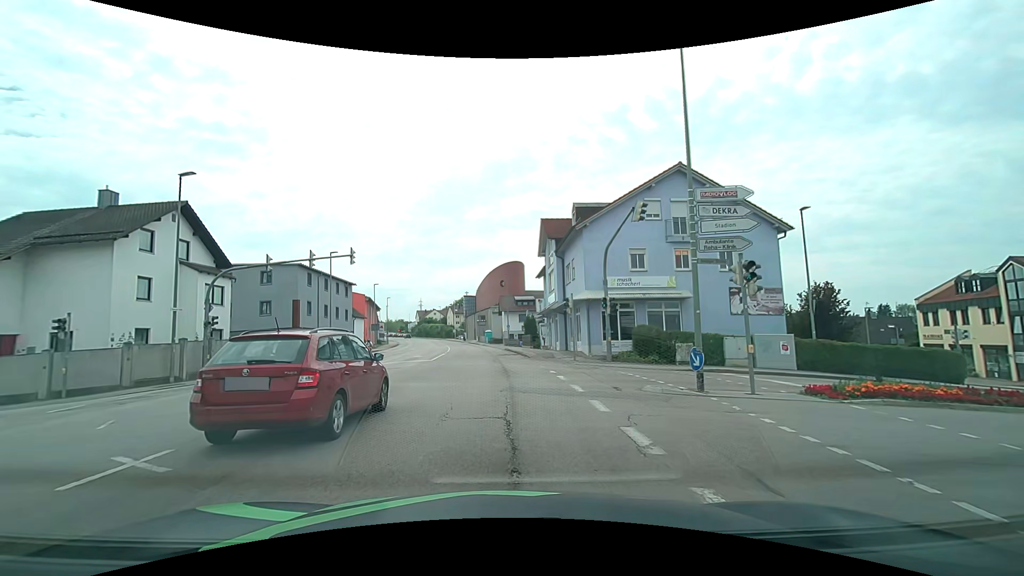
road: tertiary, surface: asphalt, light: Day
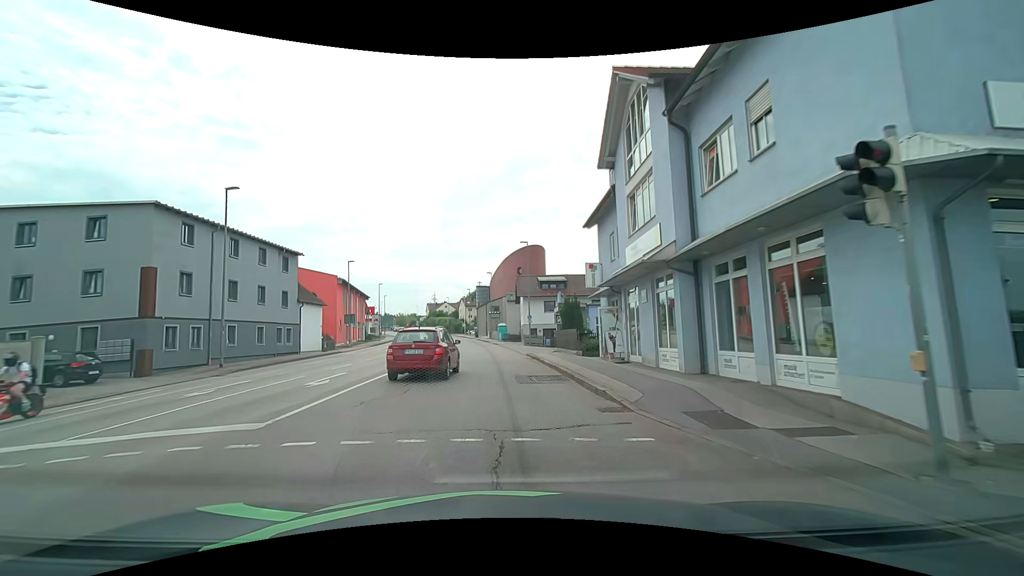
(-0.9, +21.8) m; -3°
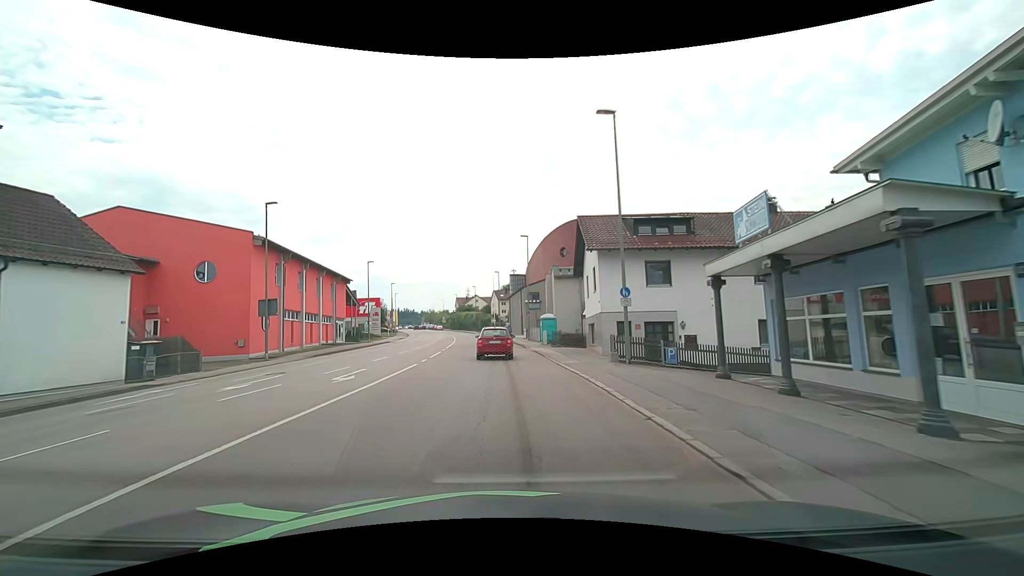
(-0.9, +28.8) m; -4°
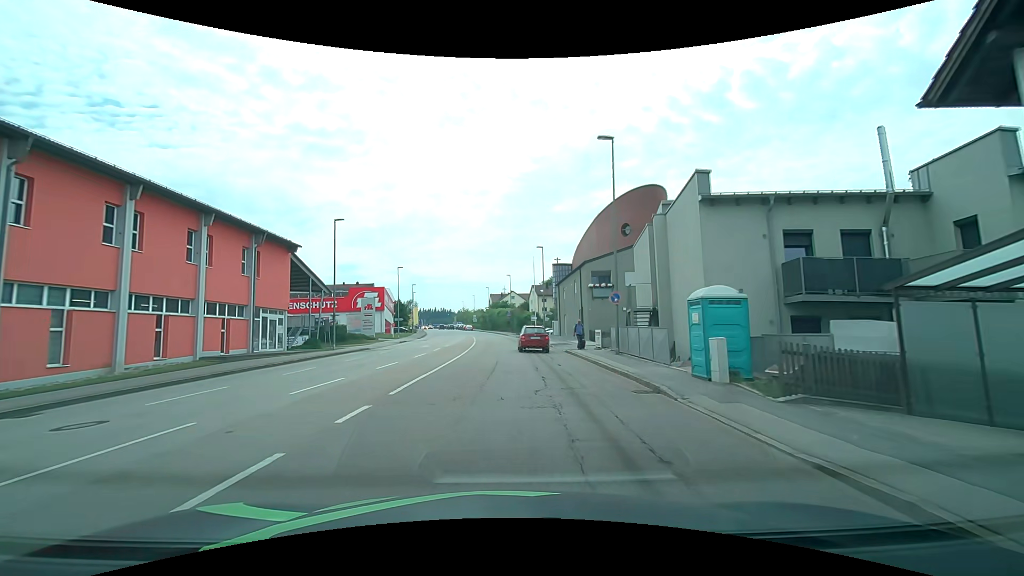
(-1.2, +25.6) m; -5°
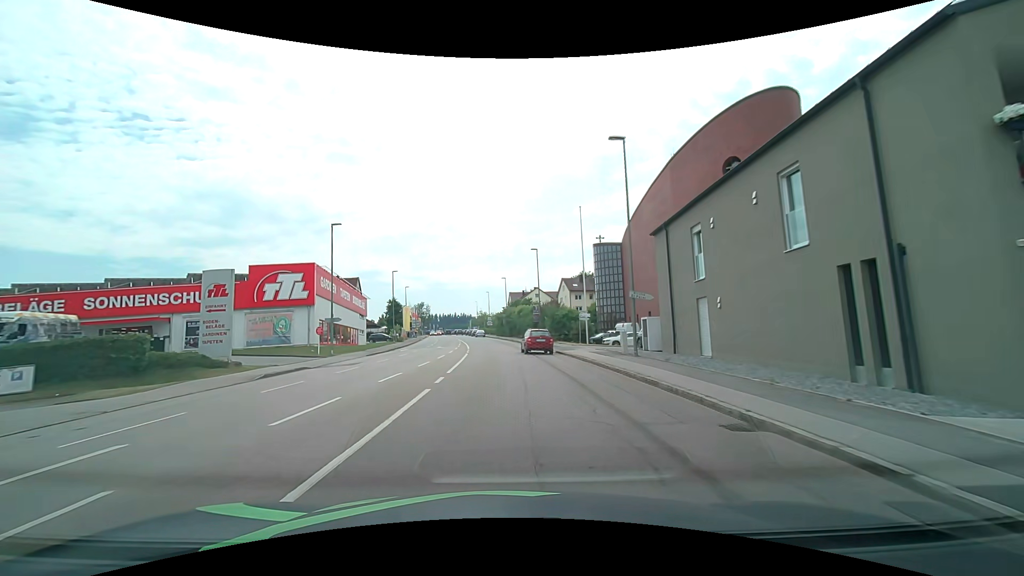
(-0.5, +33.7) m; -2°
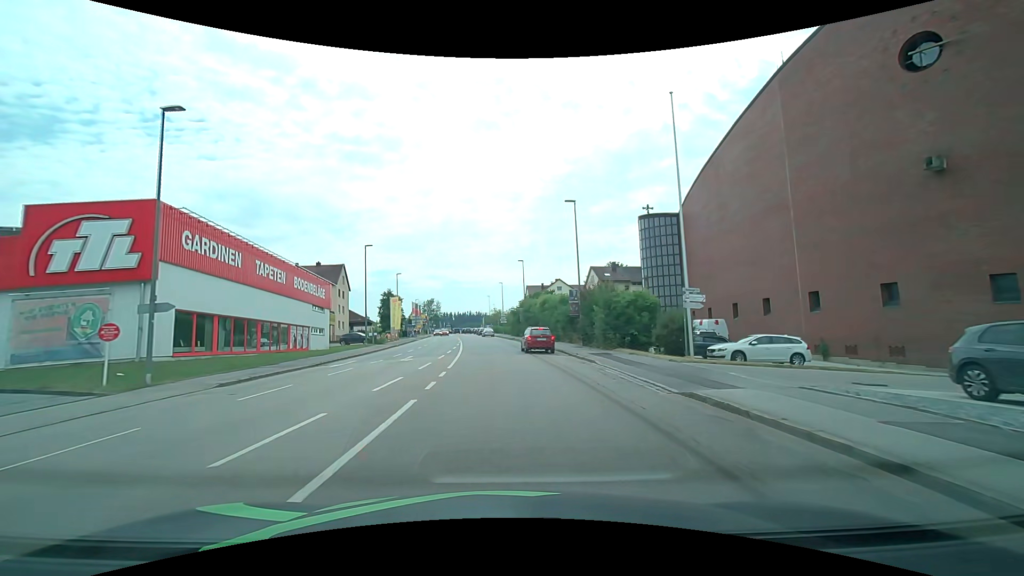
(-0.4, +20.8) m; -2°
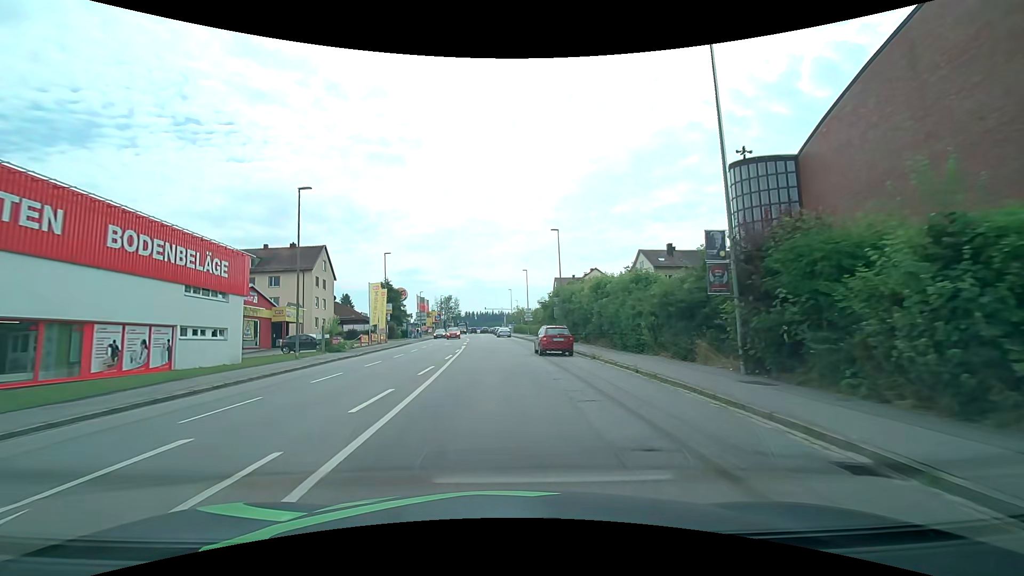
(-0.5, +21.0) m; -2°
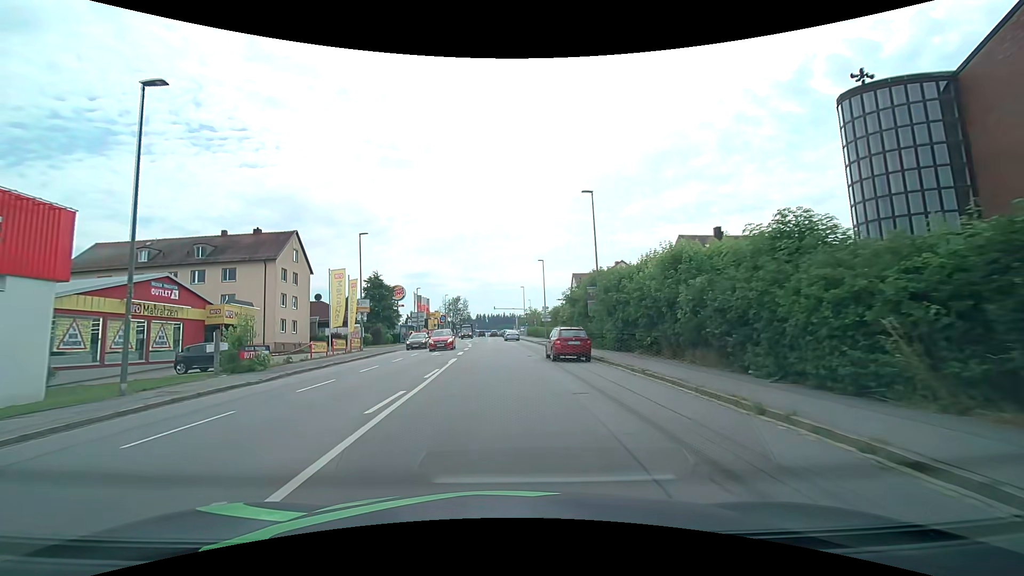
(-0.2, +13.8) m; -2°
(0, +10) (0, +20) (-1, +30) (-1, +40) (-2, +50) (-3, +60) (-3, +70) (-4, +80) (-5, +90) (-5, +100) m
